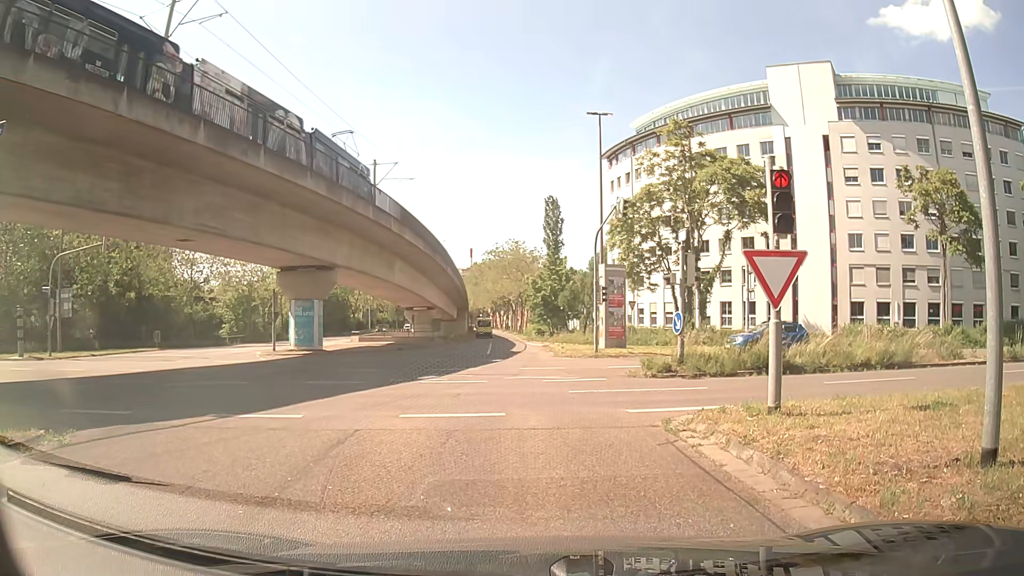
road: secondary_link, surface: asphalt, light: Day
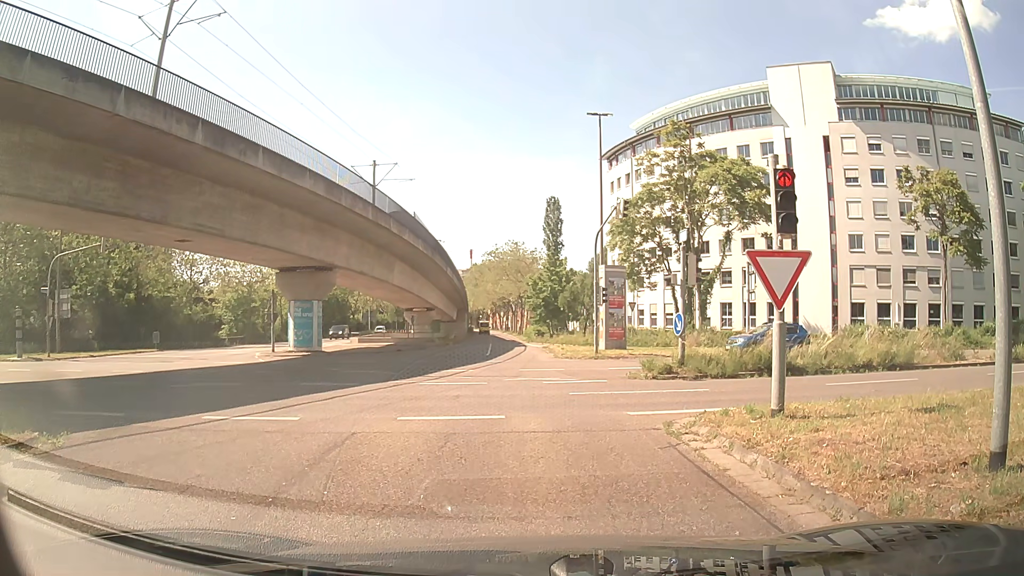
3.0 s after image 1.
(0.0, +0.2) m; 0°
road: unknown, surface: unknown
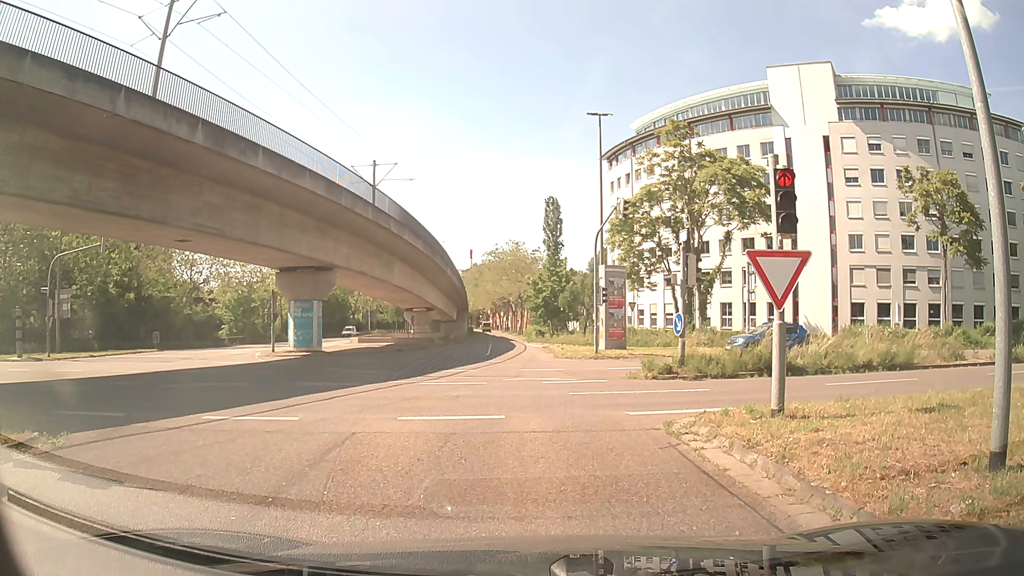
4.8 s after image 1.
(0.0, 0.0) m; 0°
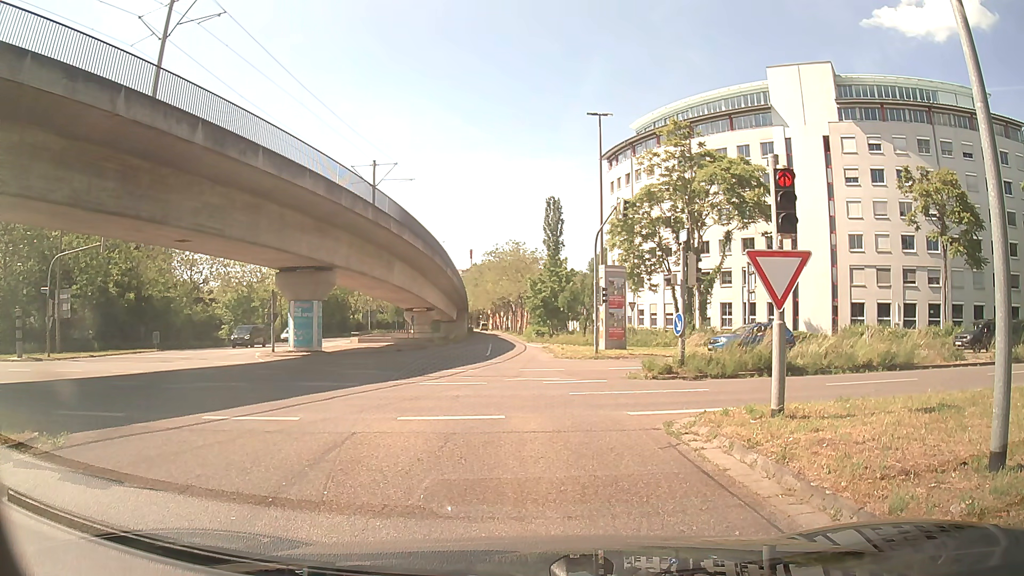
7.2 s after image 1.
(0.0, 0.0) m; 0°
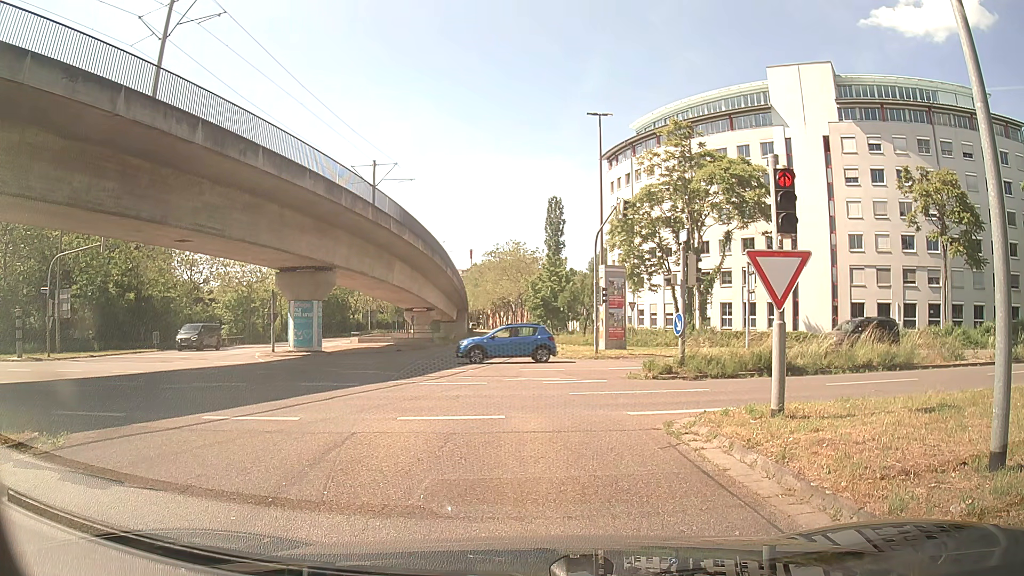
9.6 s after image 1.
(0.0, 0.0) m; 0°
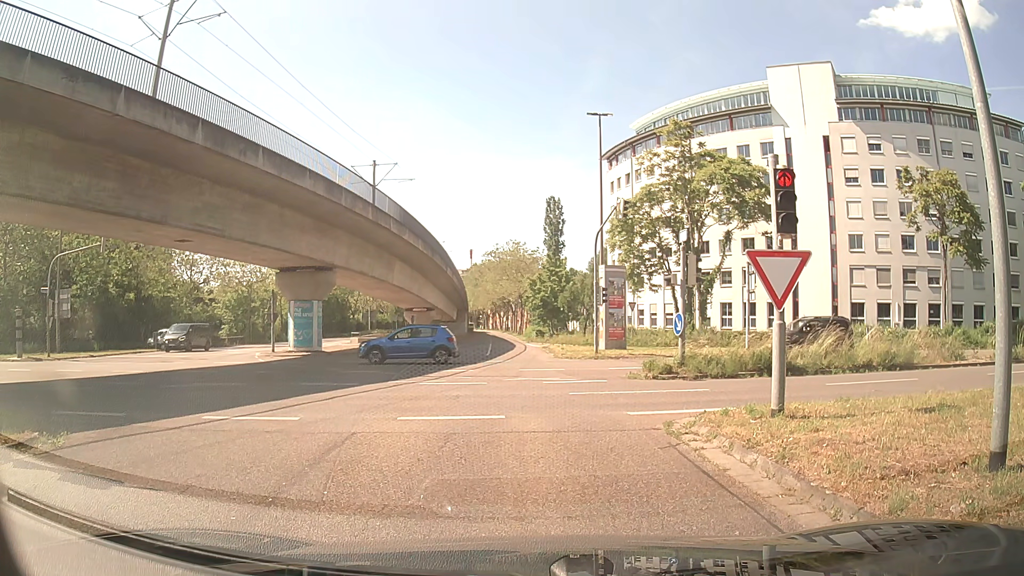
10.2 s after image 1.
(0.0, 0.0) m; 0°
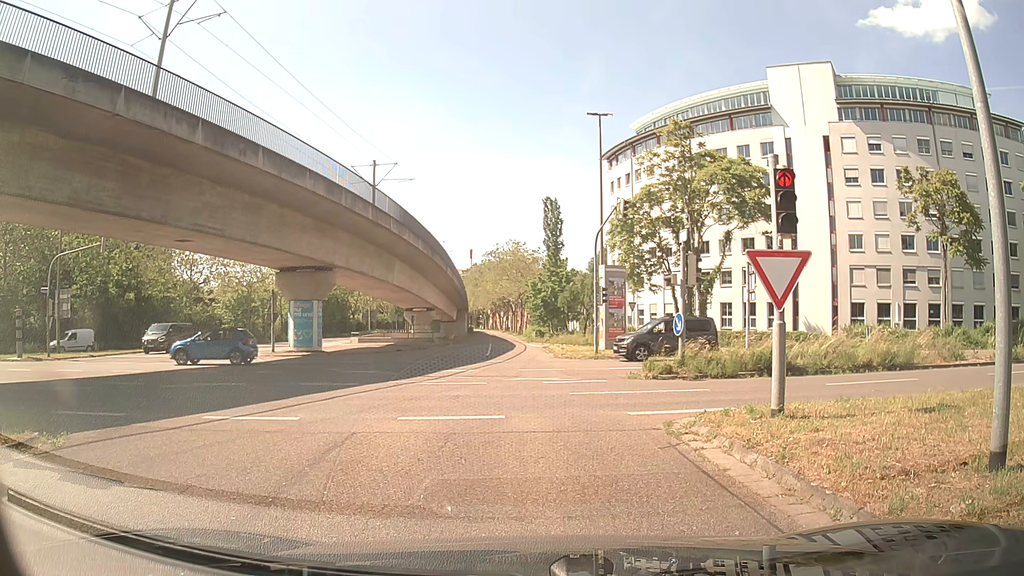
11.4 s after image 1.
(0.0, 0.0) m; 0°
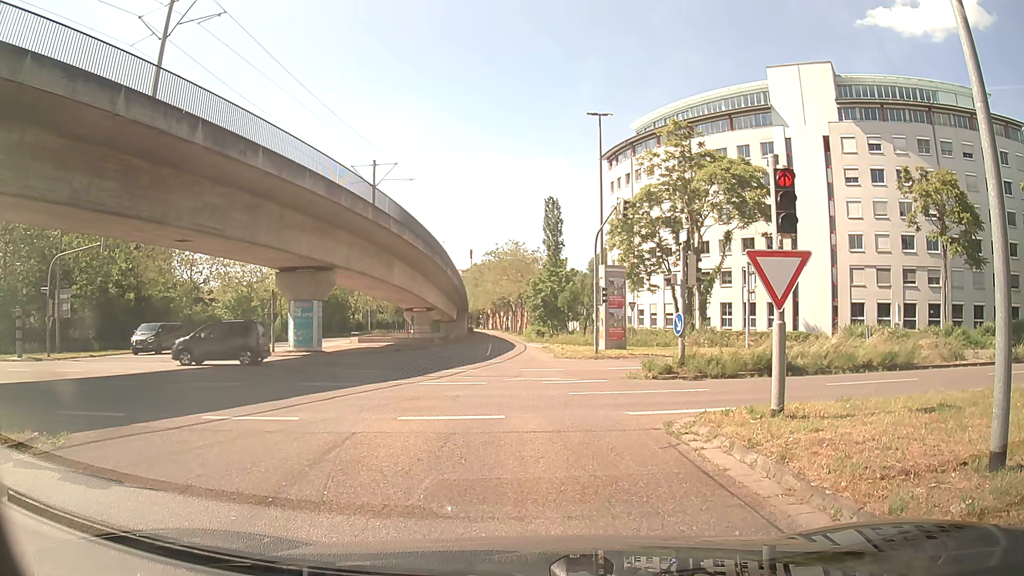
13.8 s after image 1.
(0.0, 0.0) m; 0°
